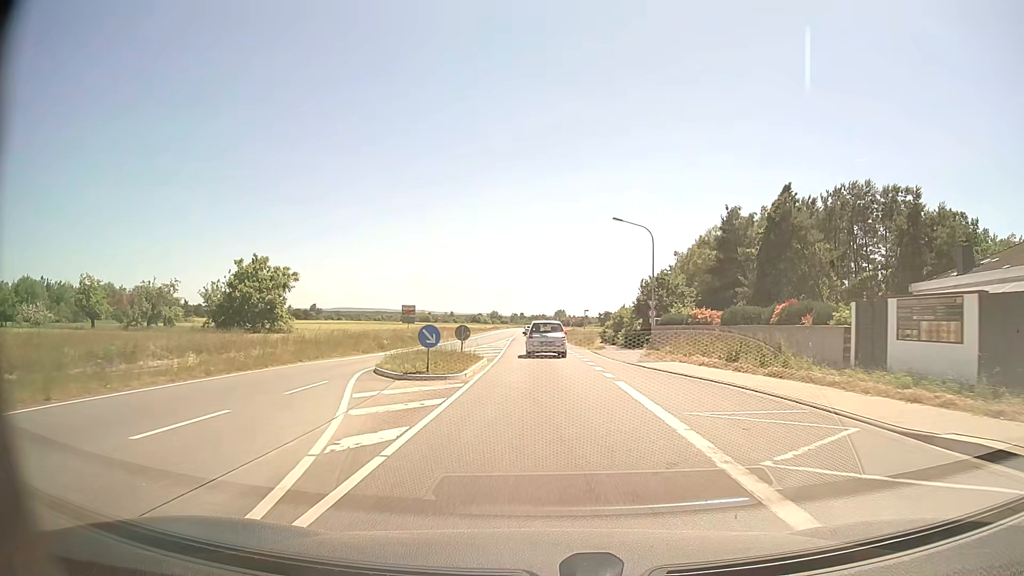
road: primary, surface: asphalt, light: Day
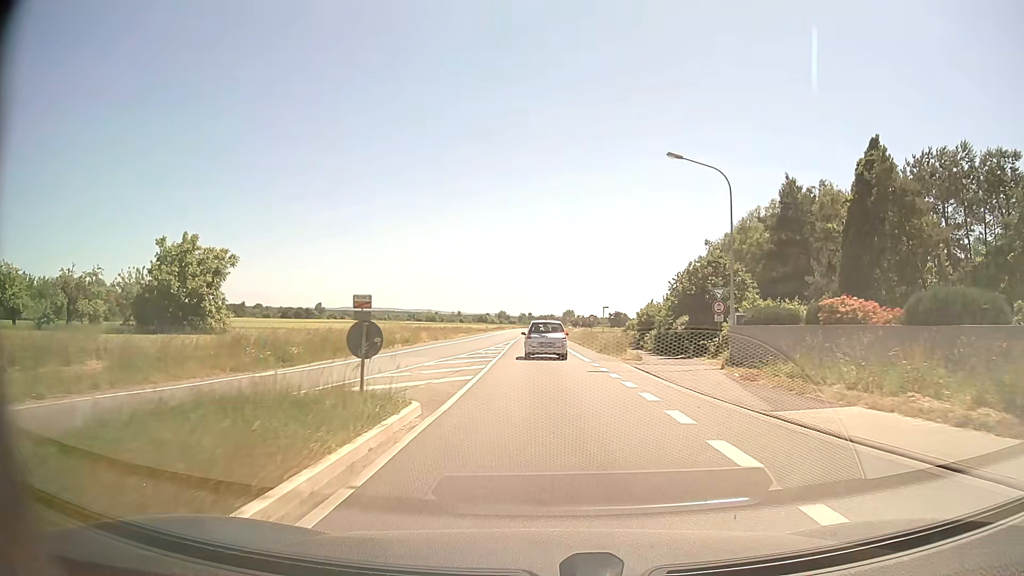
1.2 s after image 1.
(-0.1, +15.2) m; -1°
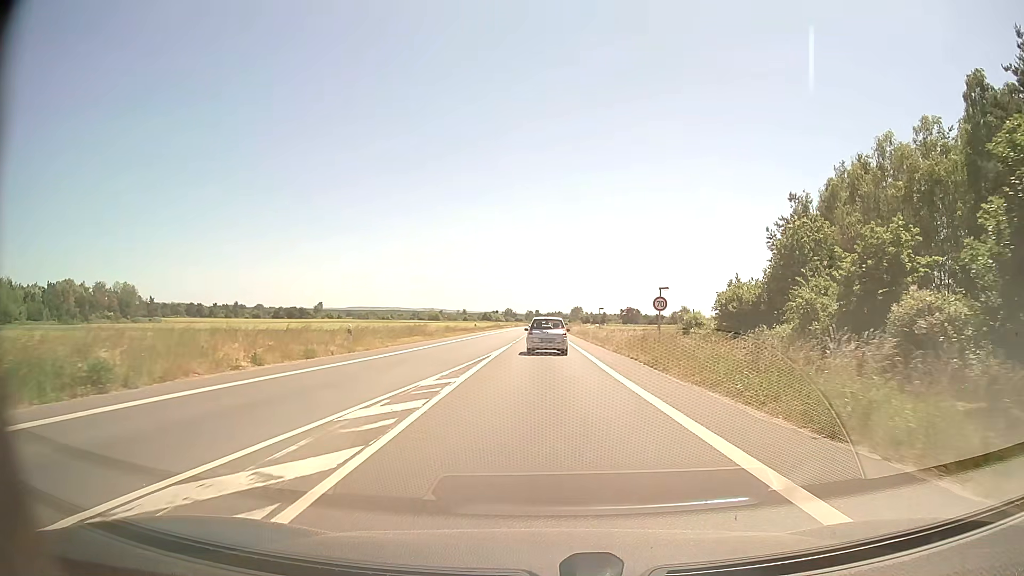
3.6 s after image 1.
(-0.3, +30.6) m; -1°
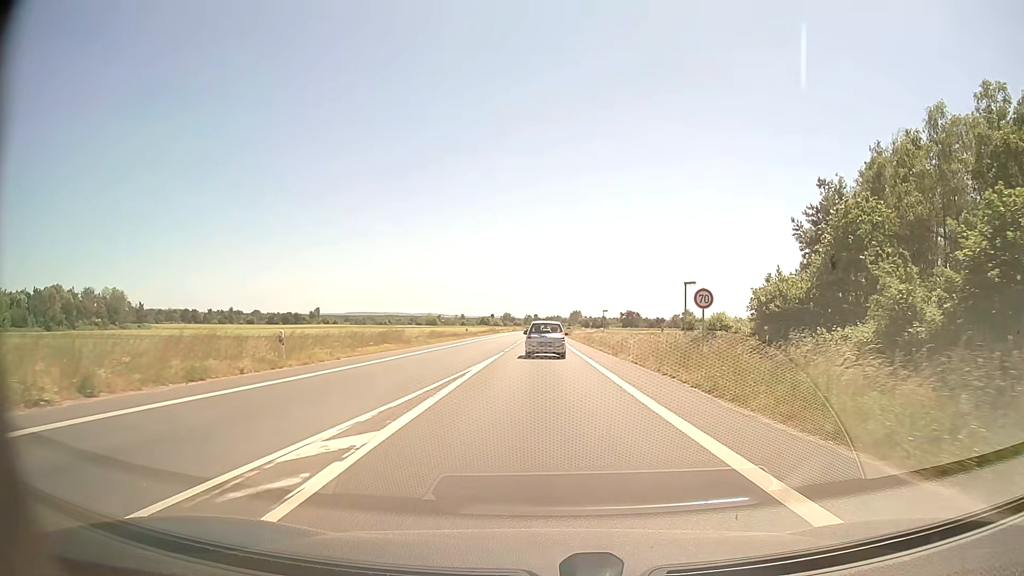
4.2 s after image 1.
(0.0, +7.8) m; 0°
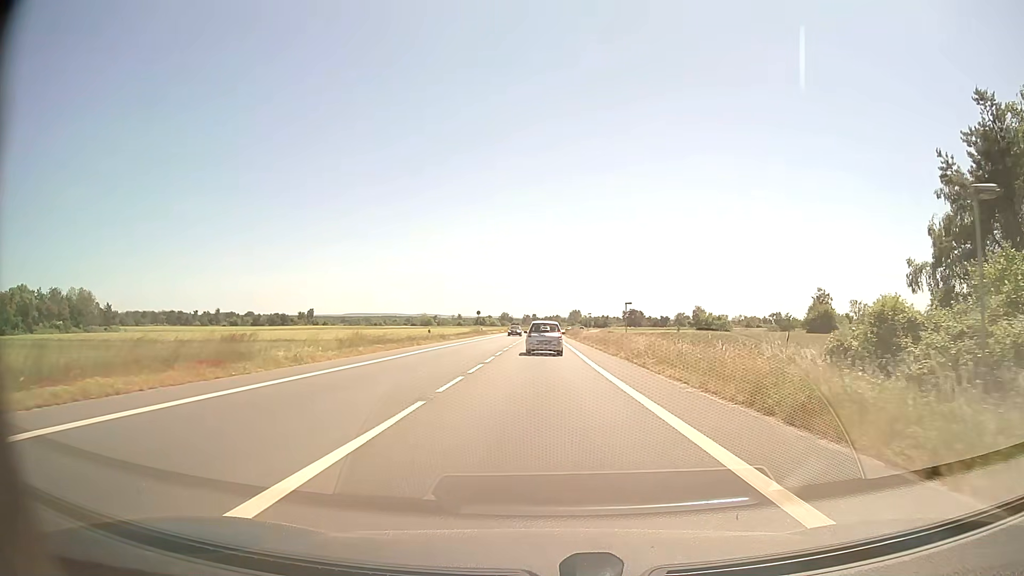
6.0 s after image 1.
(0.0, +23.8) m; 0°
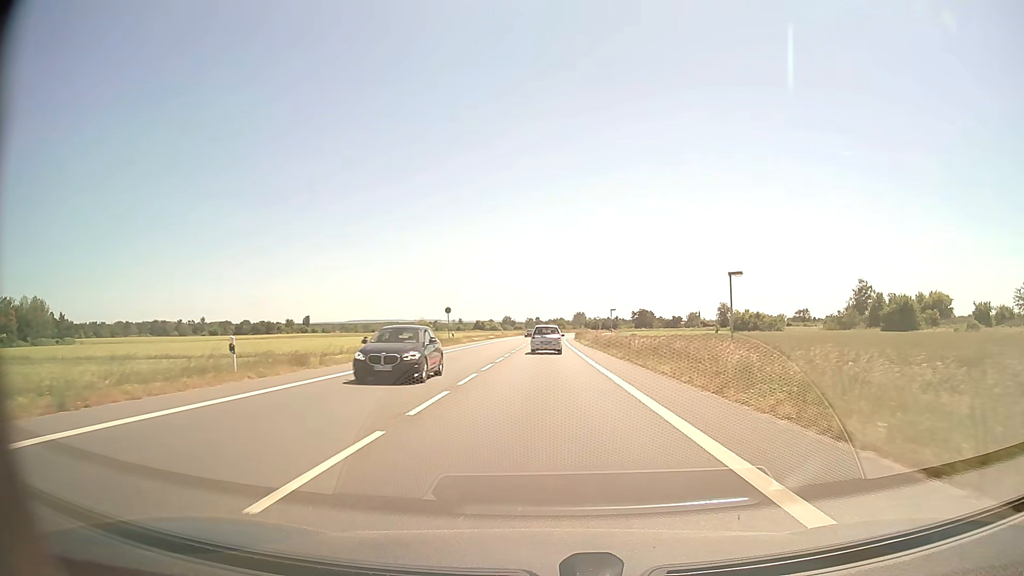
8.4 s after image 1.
(0.0, +33.2) m; 0°
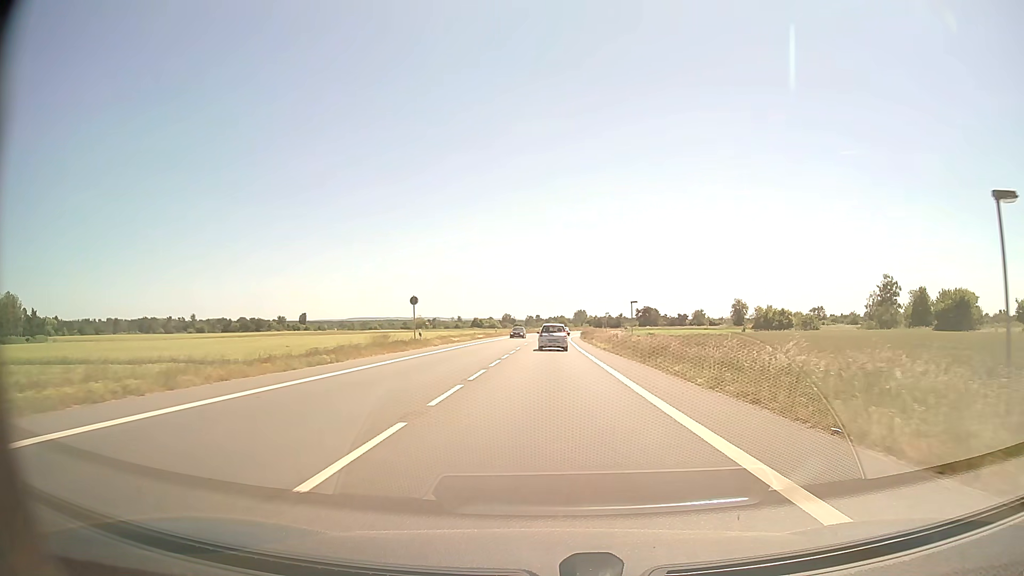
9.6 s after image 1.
(-0.1, +17.2) m; 0°
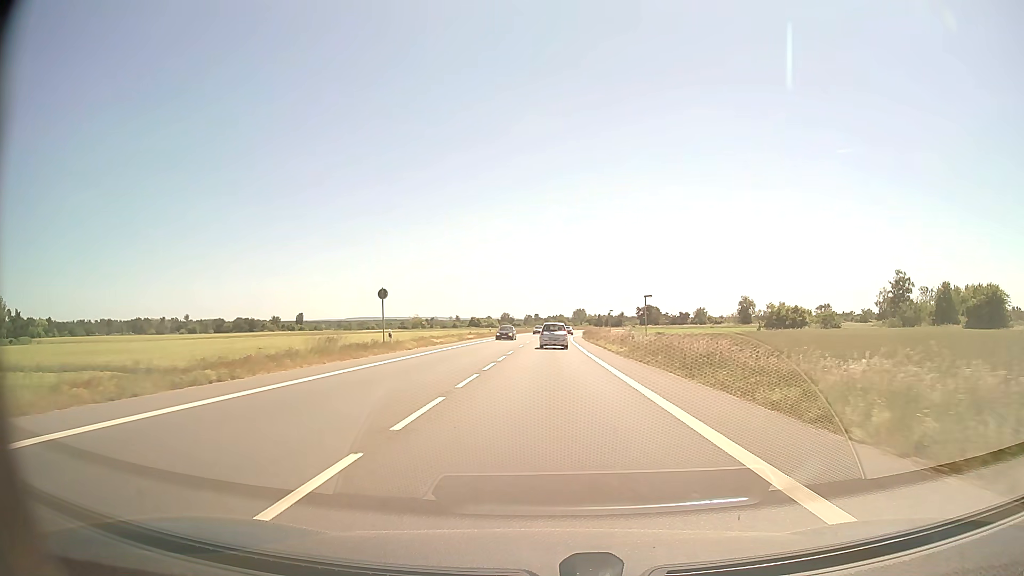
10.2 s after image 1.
(0.0, +8.7) m; 0°
